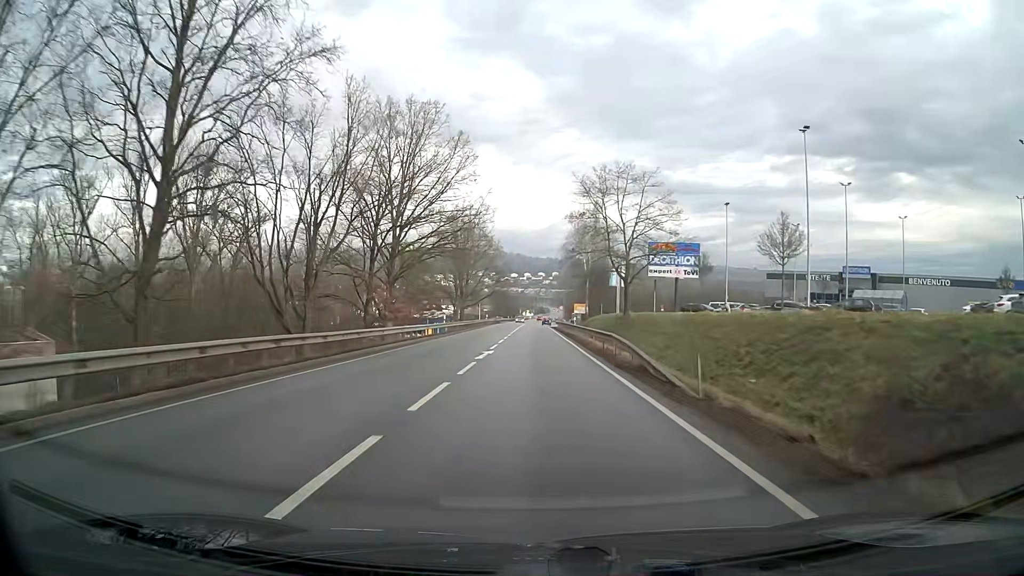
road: primary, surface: asphalt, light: Day
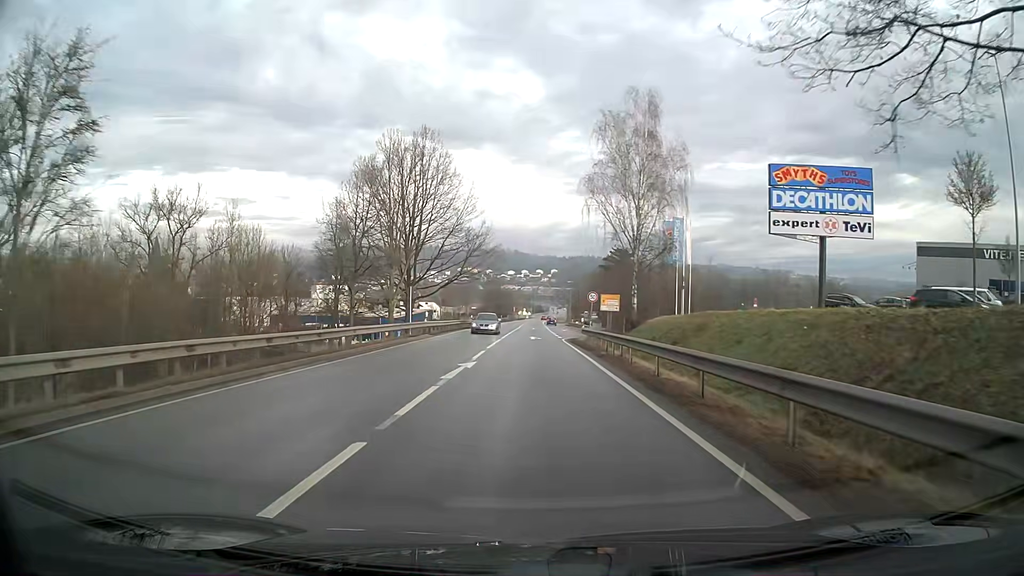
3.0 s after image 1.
(+0.1, +48.2) m; 0°
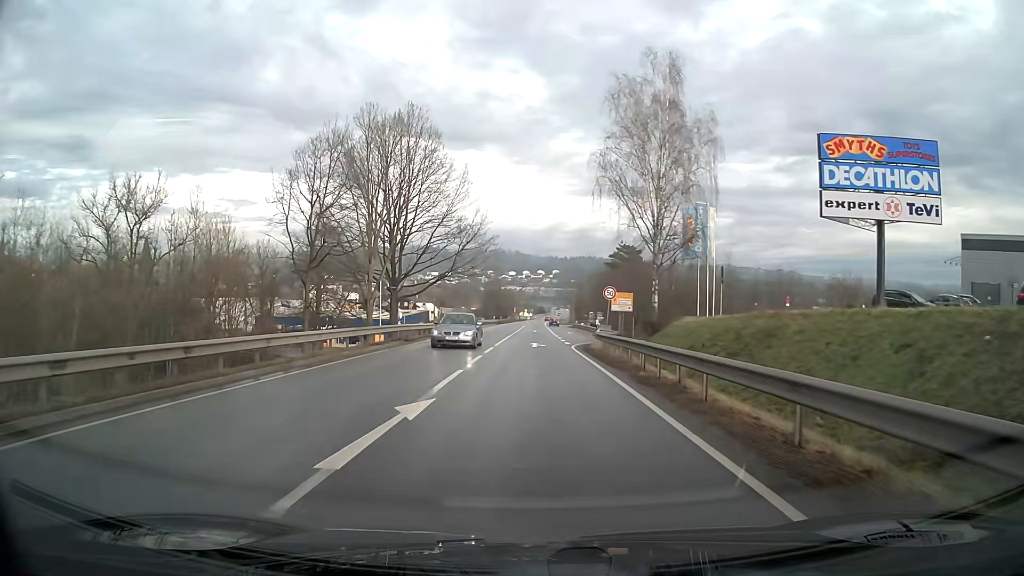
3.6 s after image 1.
(0.0, +8.1) m; 0°
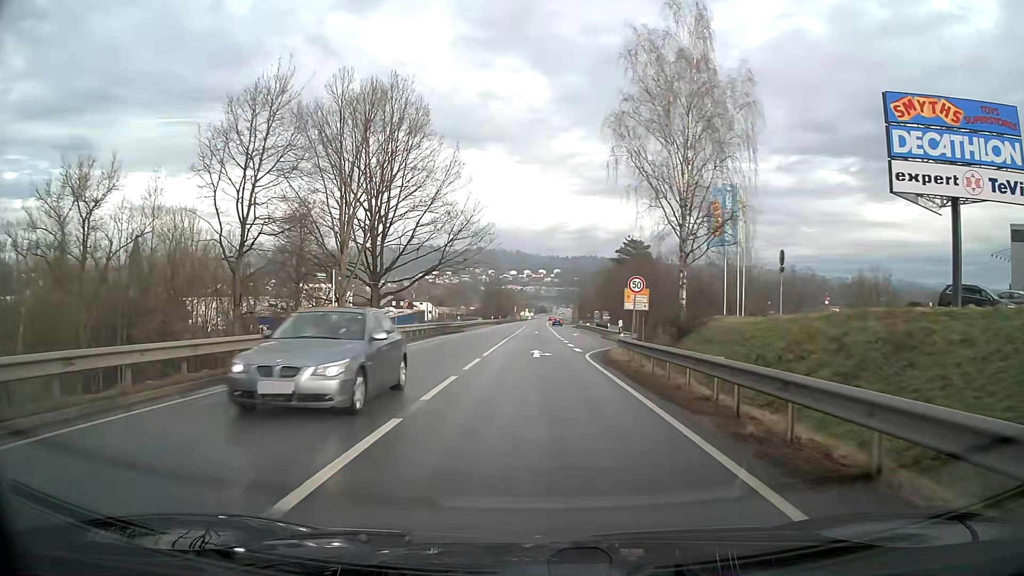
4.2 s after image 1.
(0.0, +7.7) m; 0°
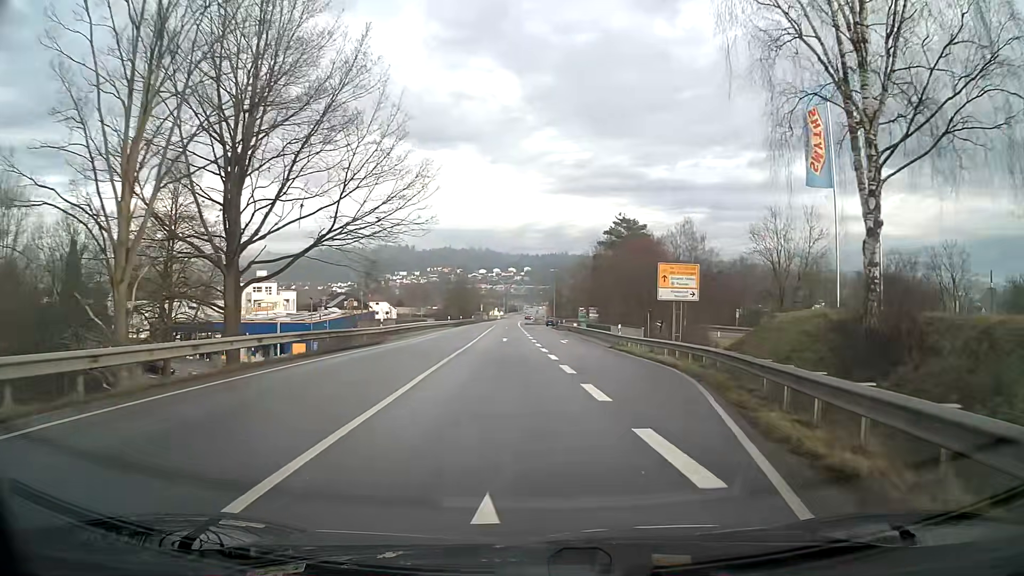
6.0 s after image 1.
(+0.4, +22.6) m; +4°
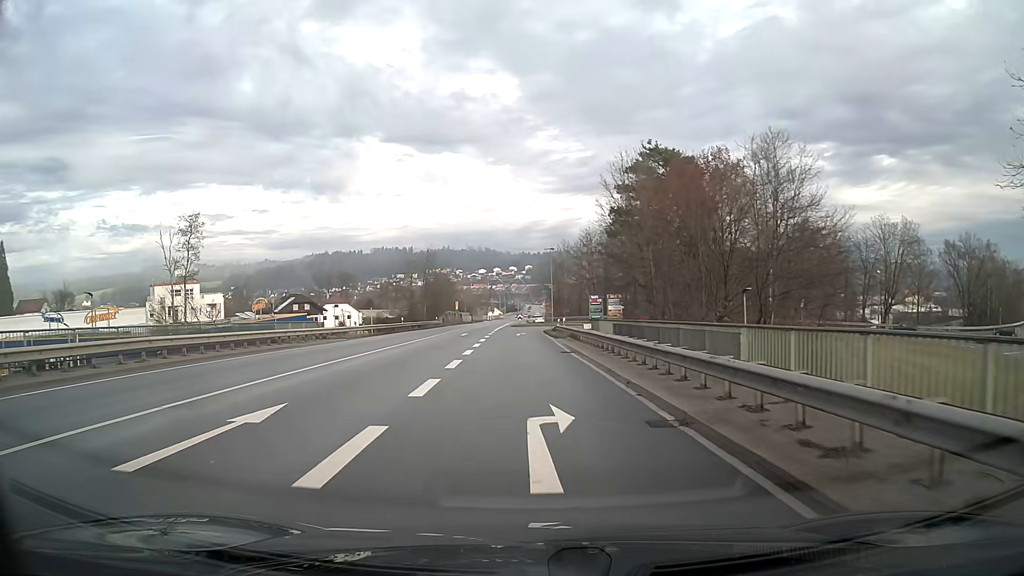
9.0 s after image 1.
(+0.9, +36.3) m; -2°
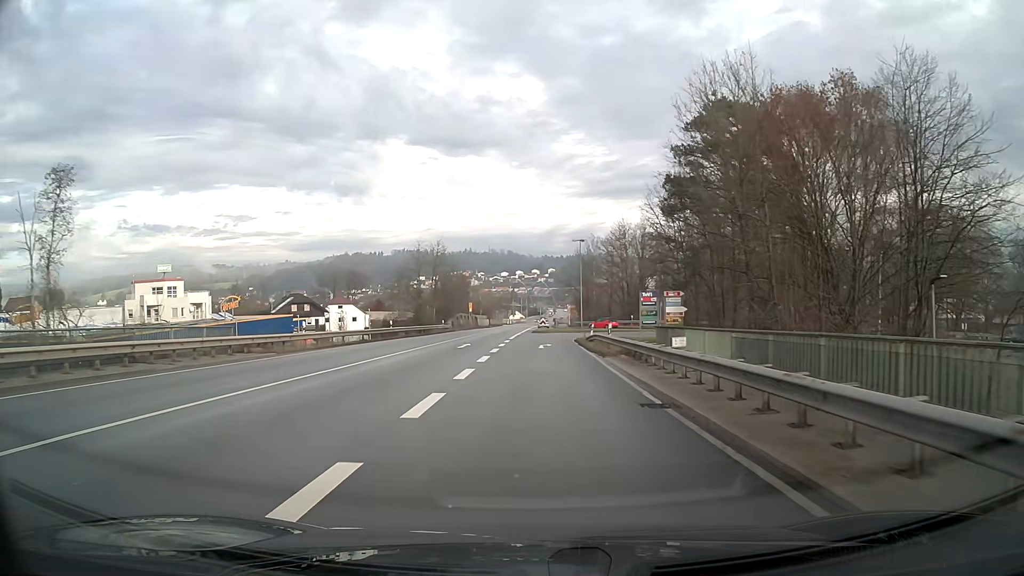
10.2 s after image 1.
(-0.2, +14.1) m; -1°
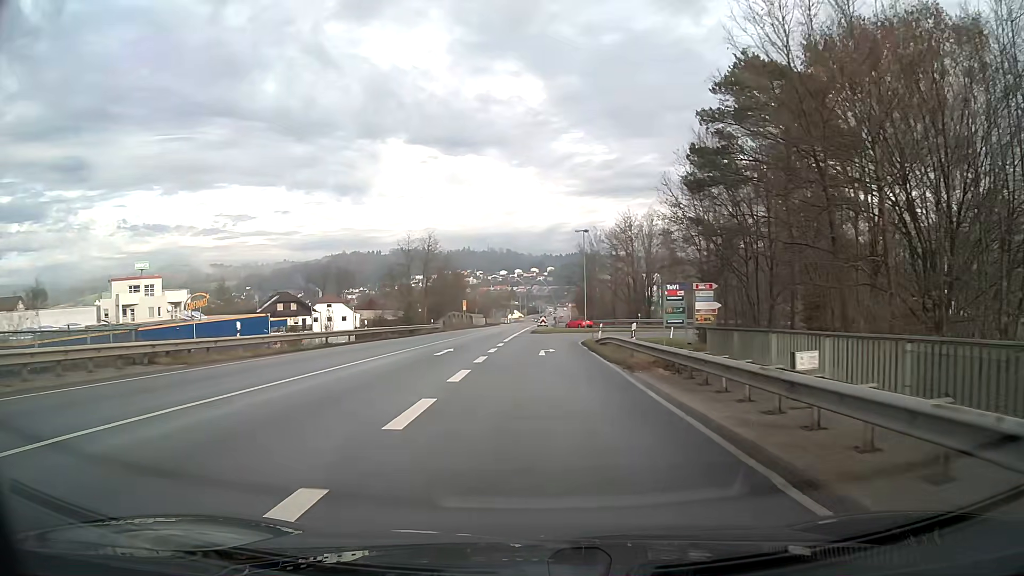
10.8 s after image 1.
(0.0, +7.0) m; 0°
